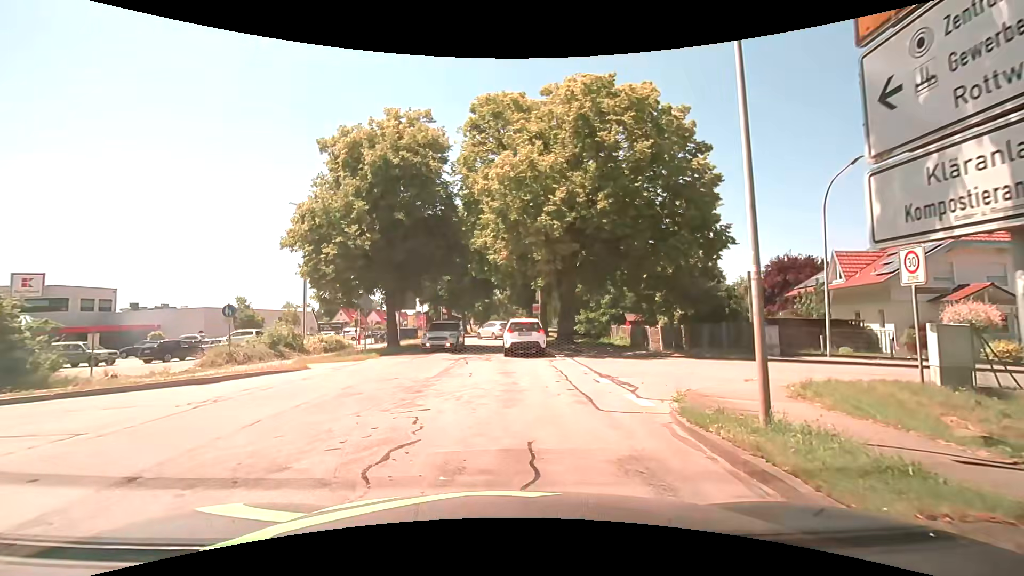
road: unclassified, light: Day
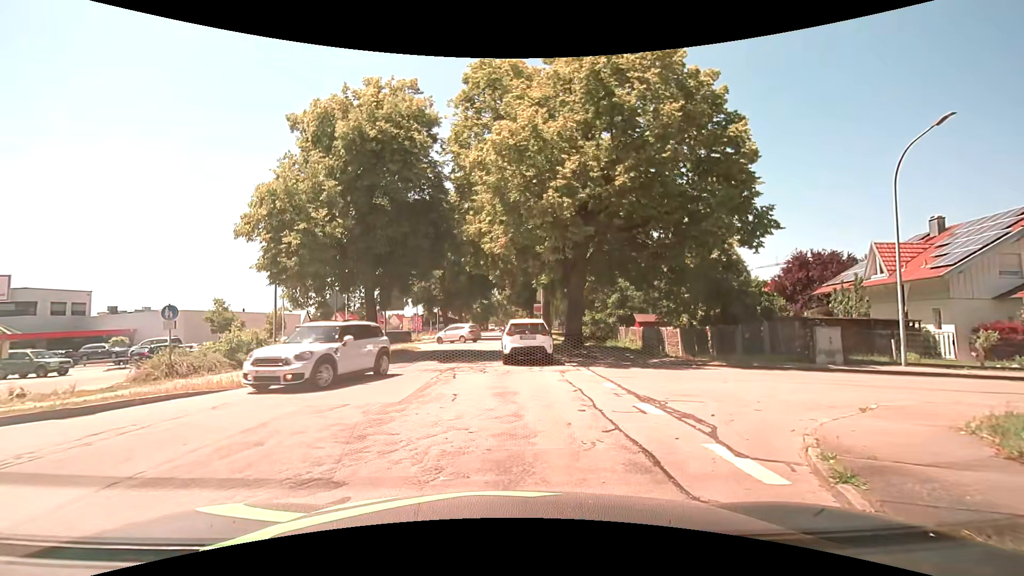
(+0.1, +3.9) m; +1°
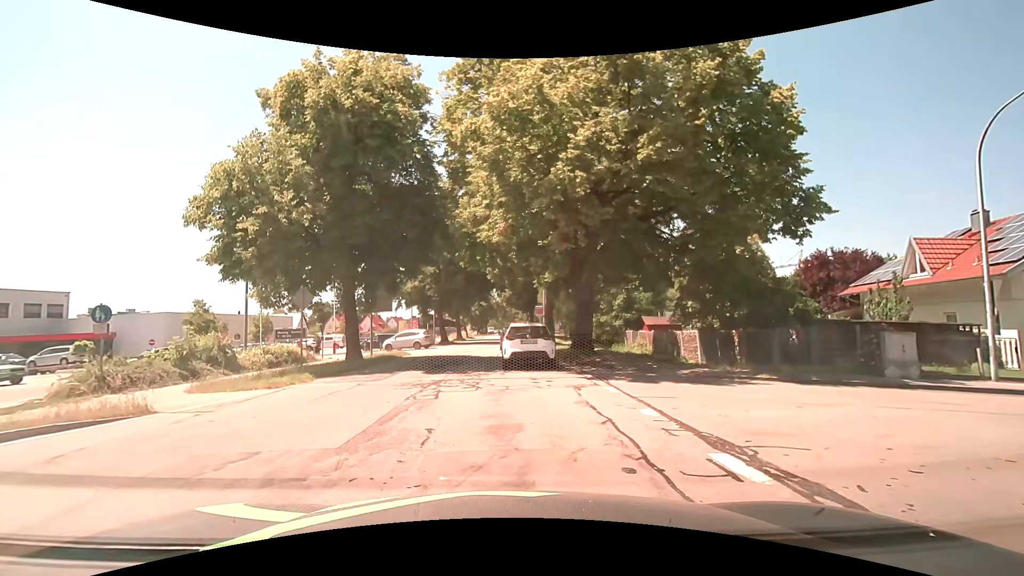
(0.0, +3.1) m; -1°
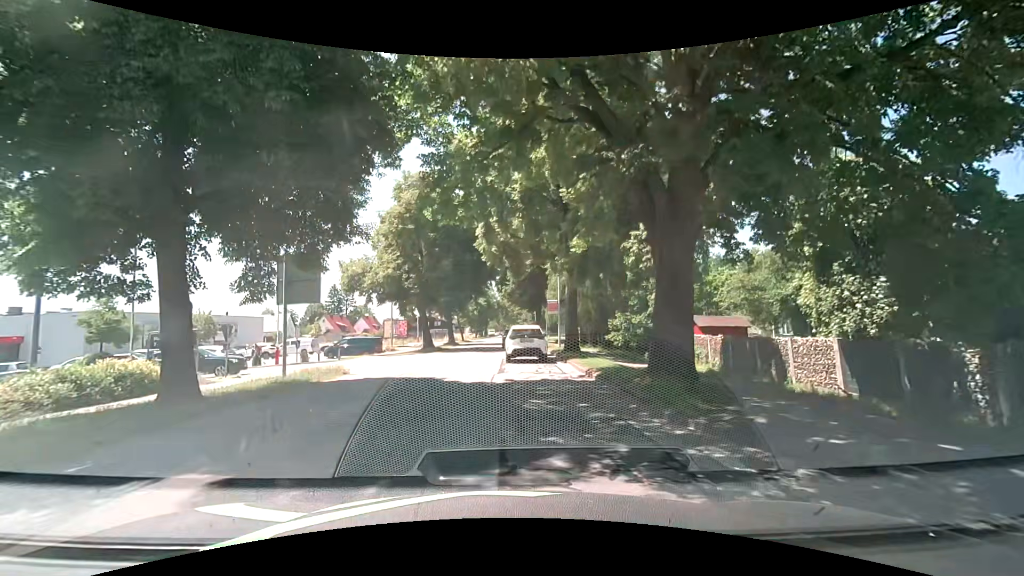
(+0.4, +11.9) m; +2°
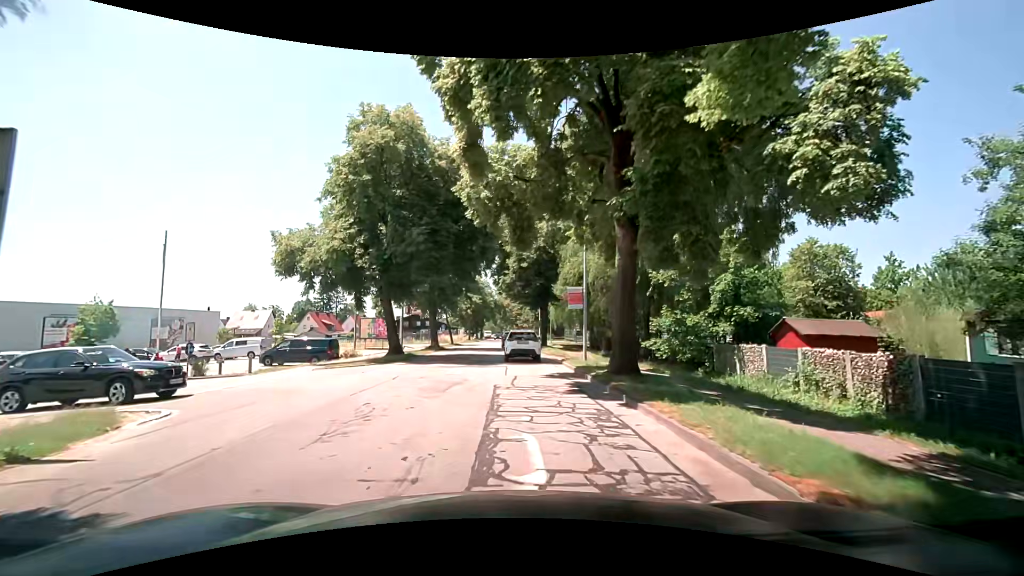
(-0.1, +11.5) m; 0°
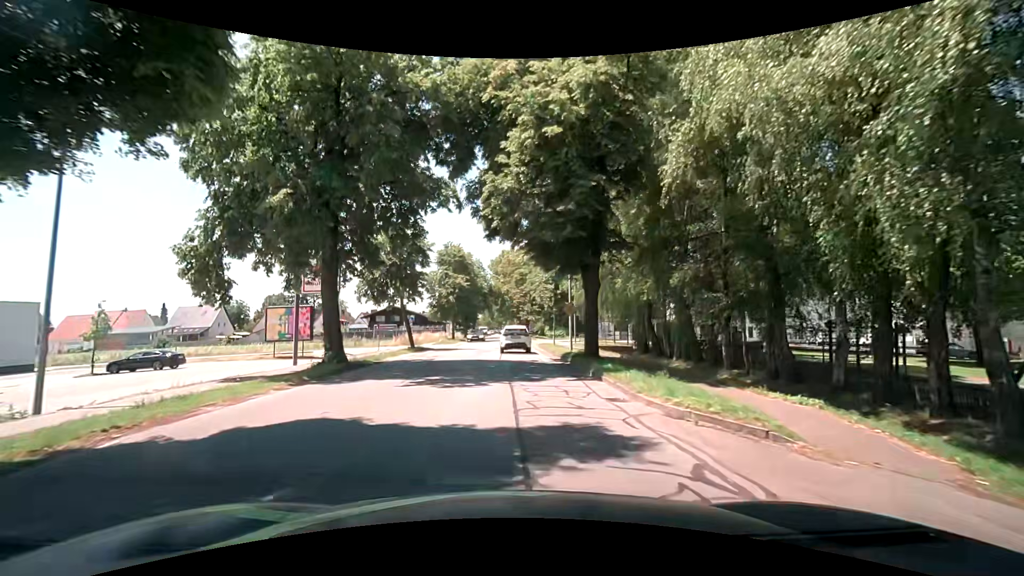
(-0.1, +26.1) m; 0°
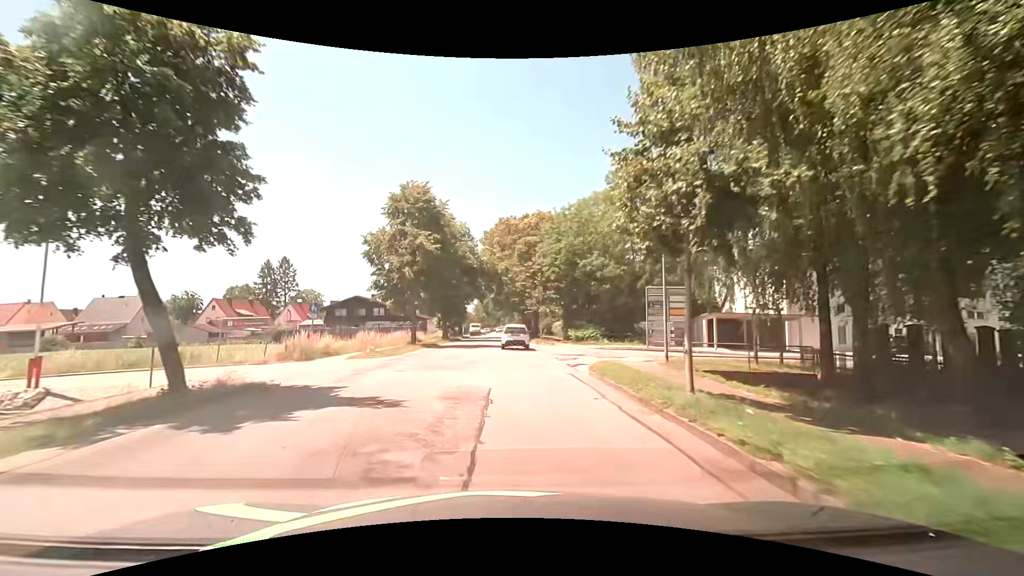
(-0.1, +26.0) m; -1°
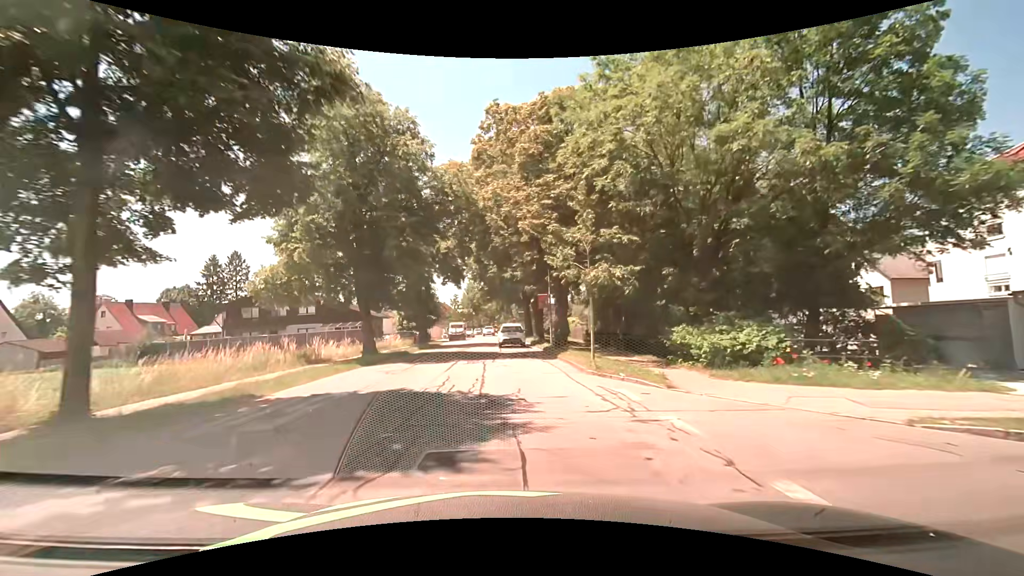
(+0.5, +28.6) m; +2°
